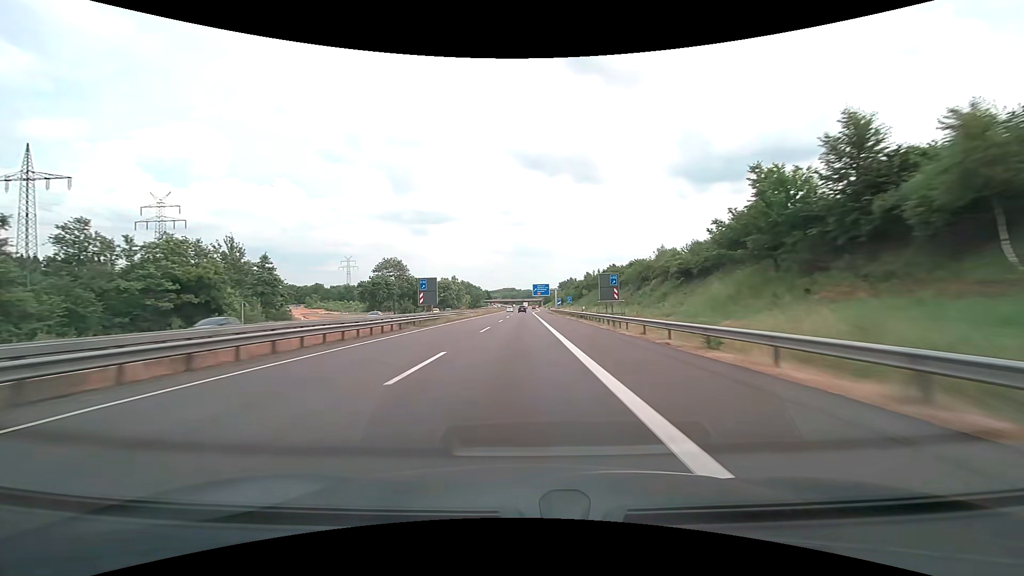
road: motorway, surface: asphalt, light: Day
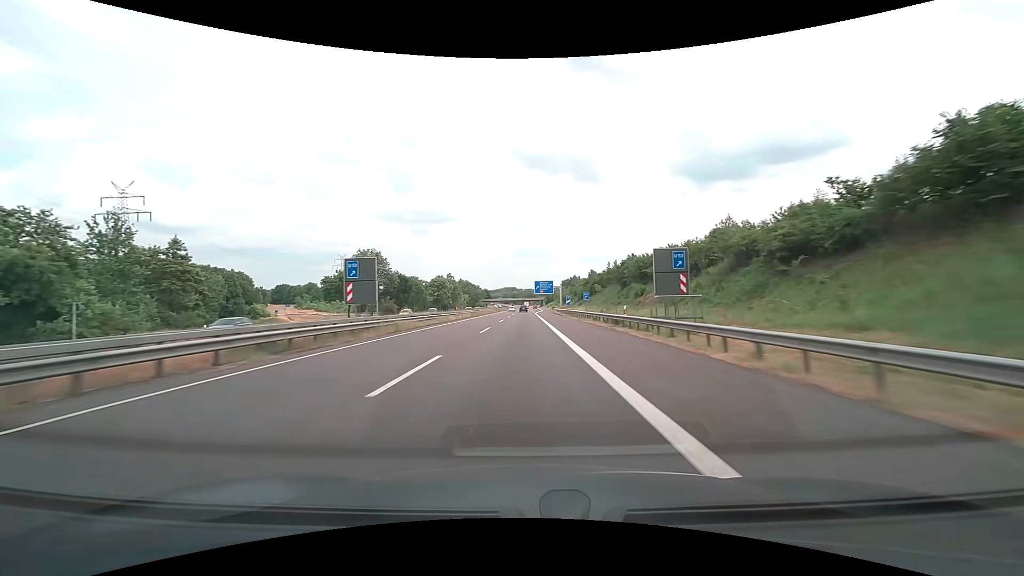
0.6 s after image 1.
(0.0, +19.1) m; 0°
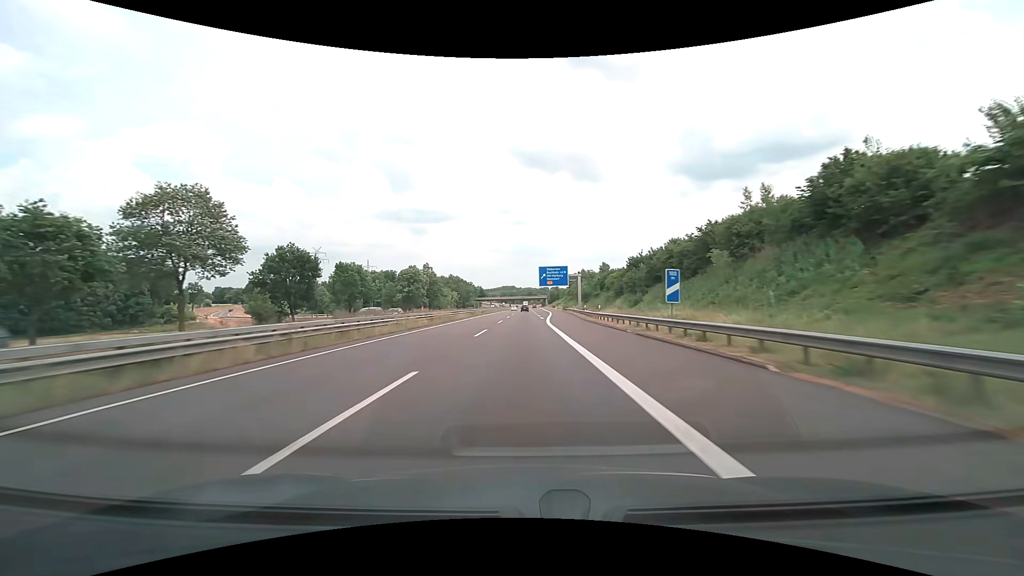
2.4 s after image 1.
(0.0, +57.2) m; 0°
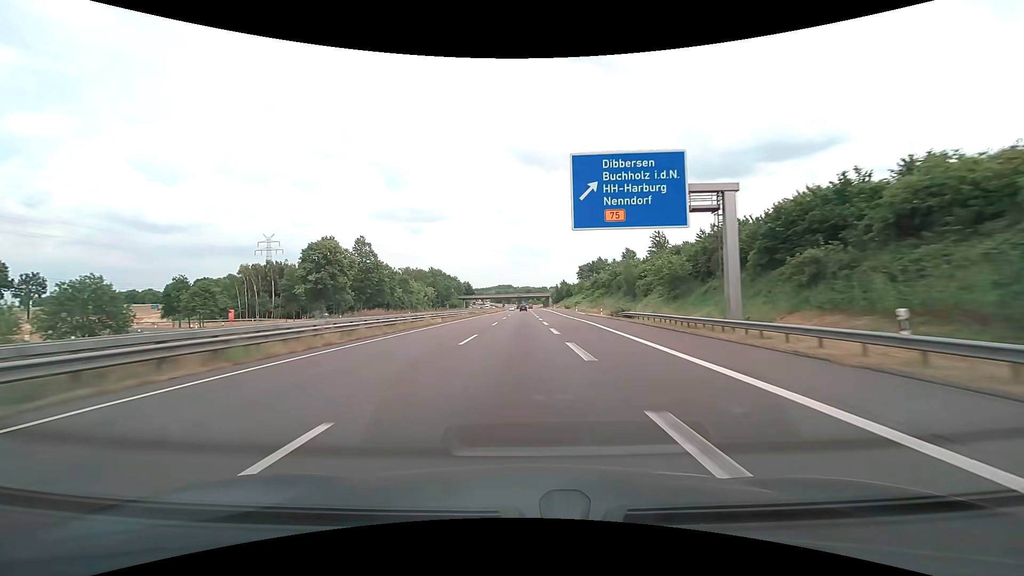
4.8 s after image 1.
(+0.2, +76.1) m; 0°
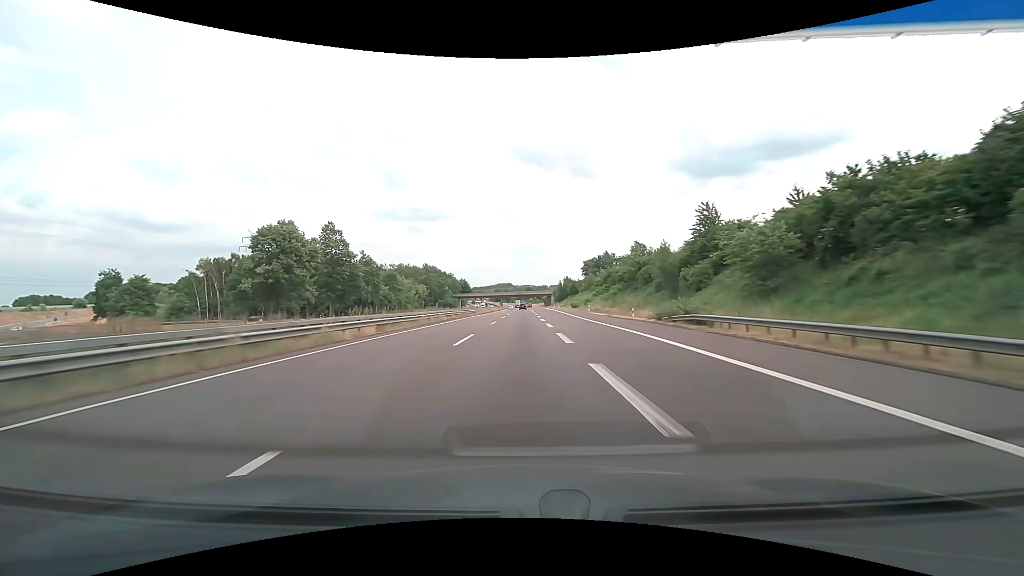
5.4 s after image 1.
(0.0, +19.0) m; 0°
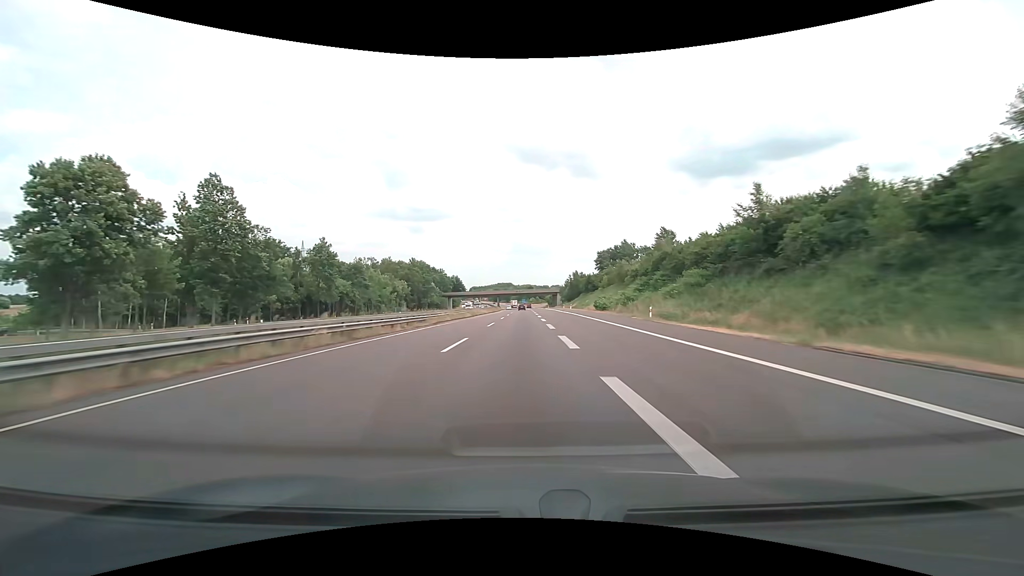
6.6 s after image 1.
(-0.1, +38.0) m; 0°
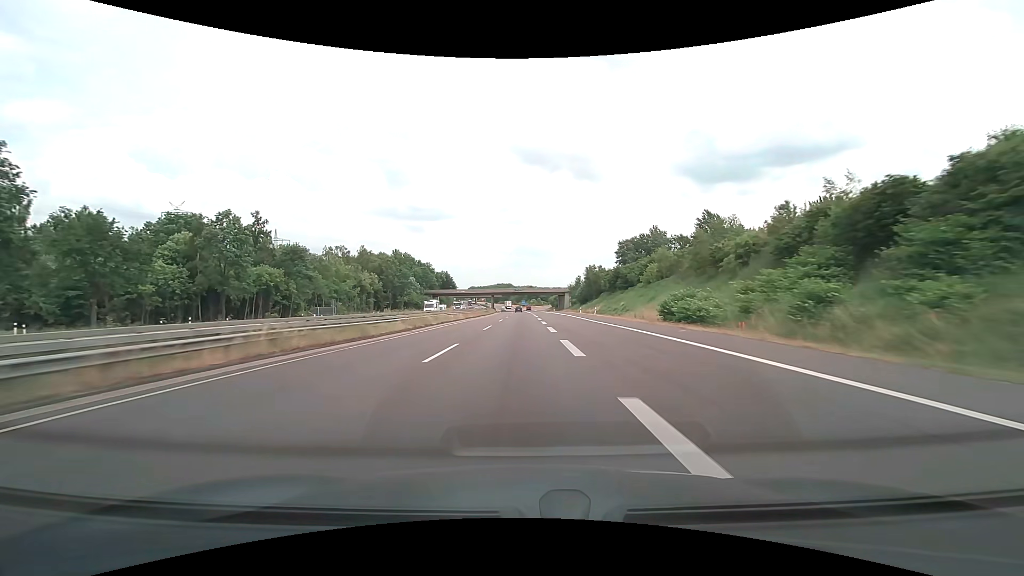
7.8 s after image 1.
(0.0, +38.0) m; 0°
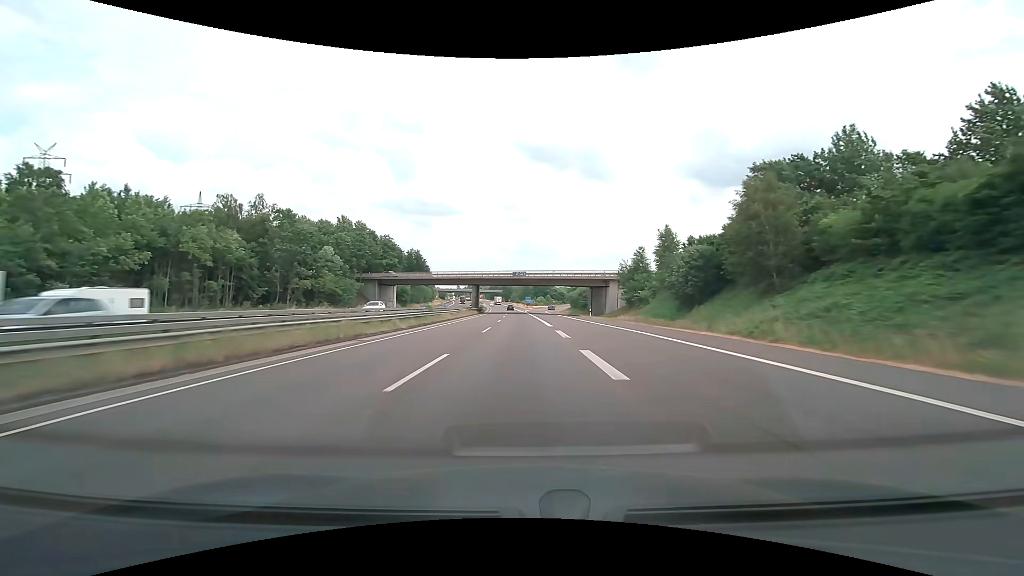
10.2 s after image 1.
(-0.2, +76.0) m; 0°
(0, +10) (0, +20) (0, +30) (0, +40) (0, +50) (-1, +60) (-1, +70) (-1, +80) (-1, +90) (-2, +100) m
